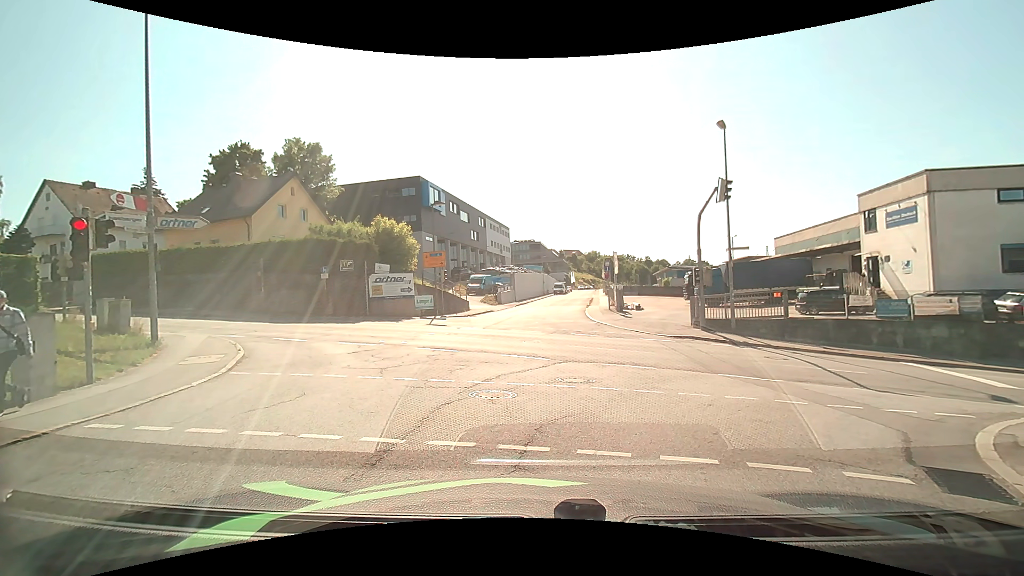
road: residential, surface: asphalt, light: Day
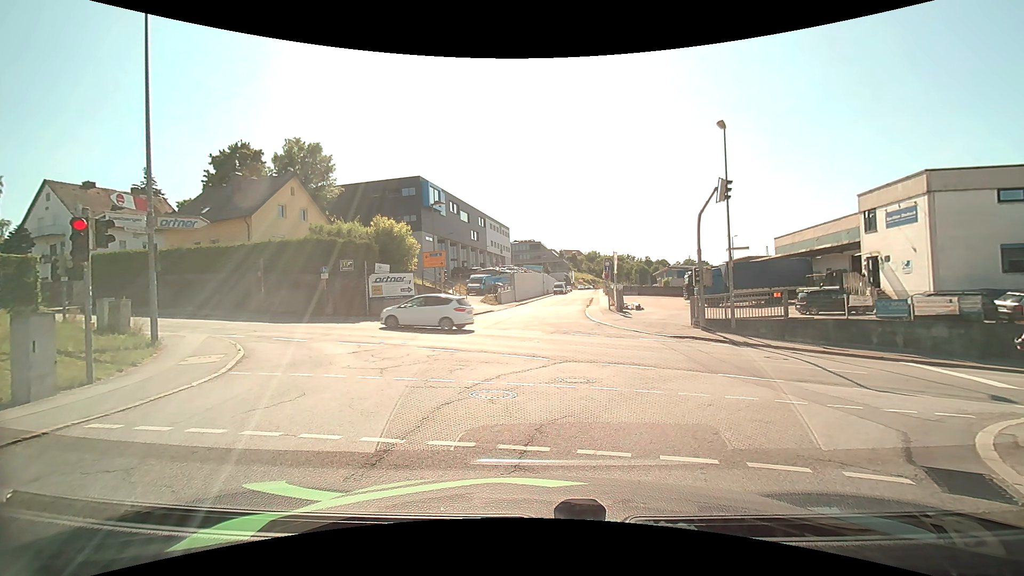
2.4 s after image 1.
(0.0, 0.0) m; 0°
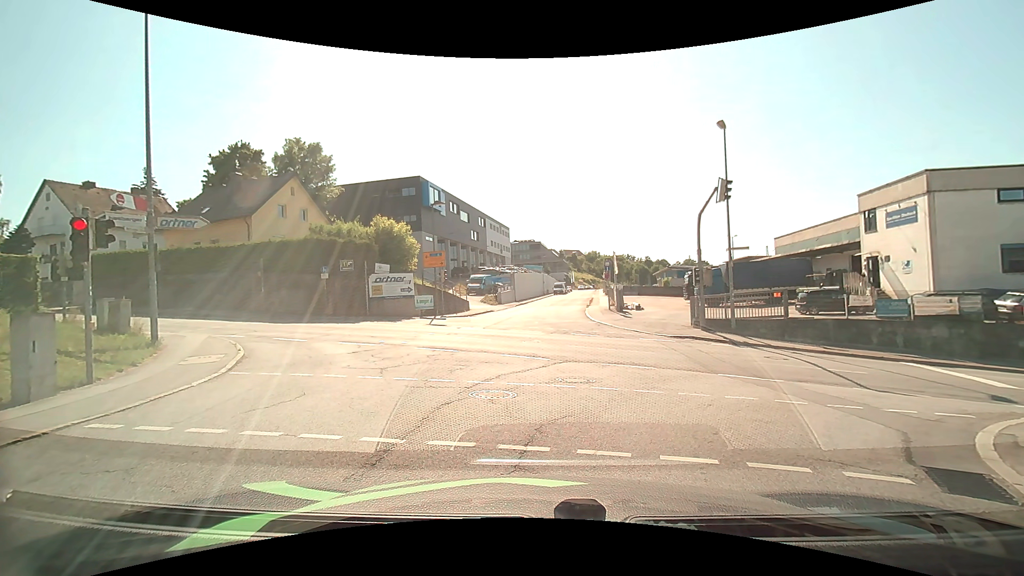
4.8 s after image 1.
(0.0, 0.0) m; 0°
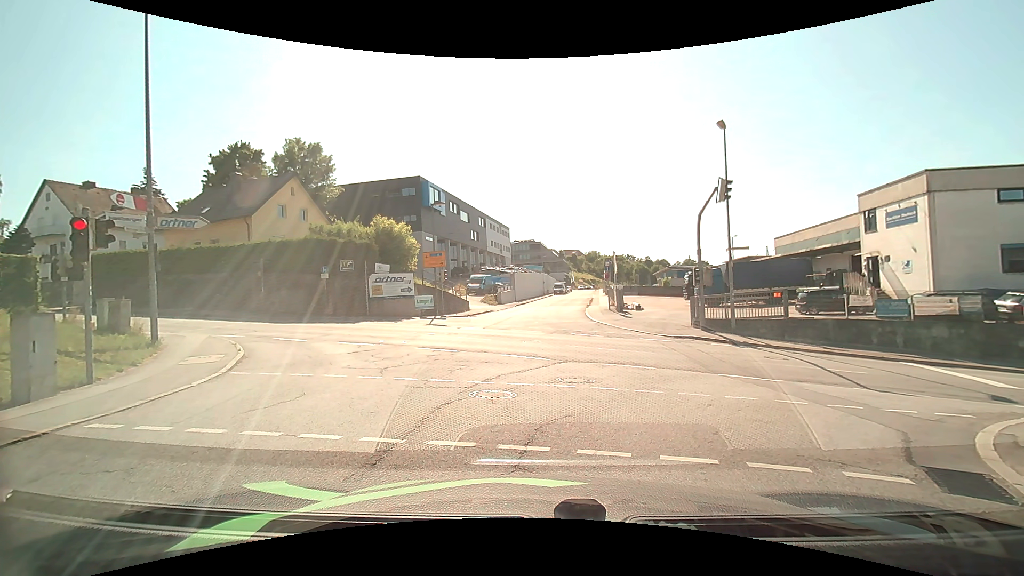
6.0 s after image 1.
(0.0, 0.0) m; 0°
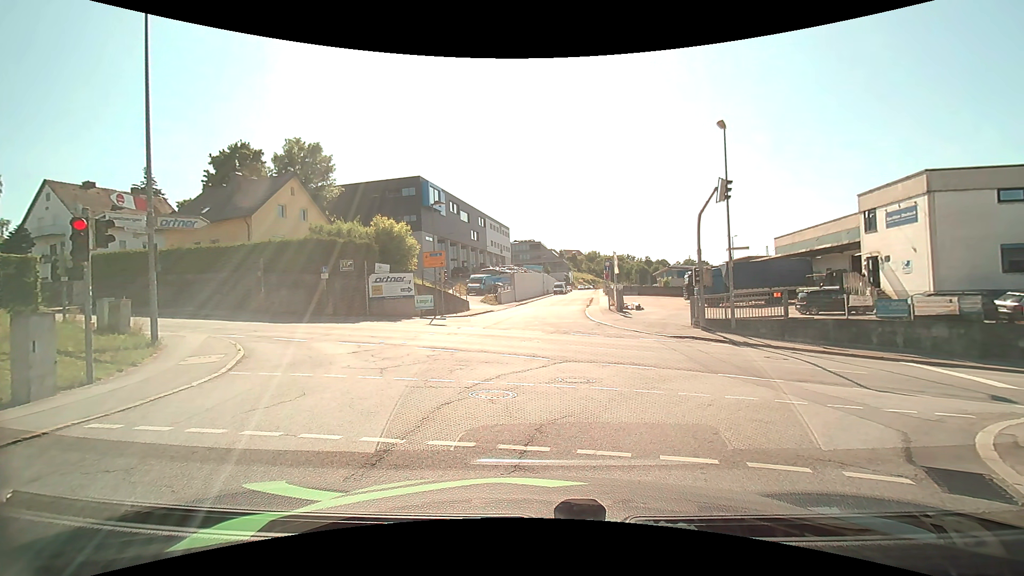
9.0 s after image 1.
(0.0, 0.0) m; 0°
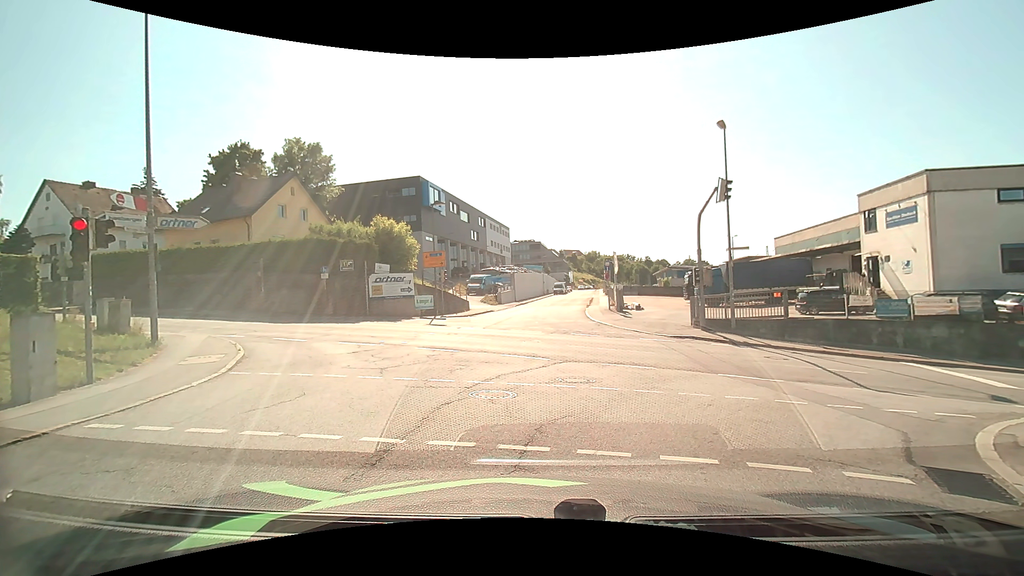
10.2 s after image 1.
(0.0, 0.0) m; 0°
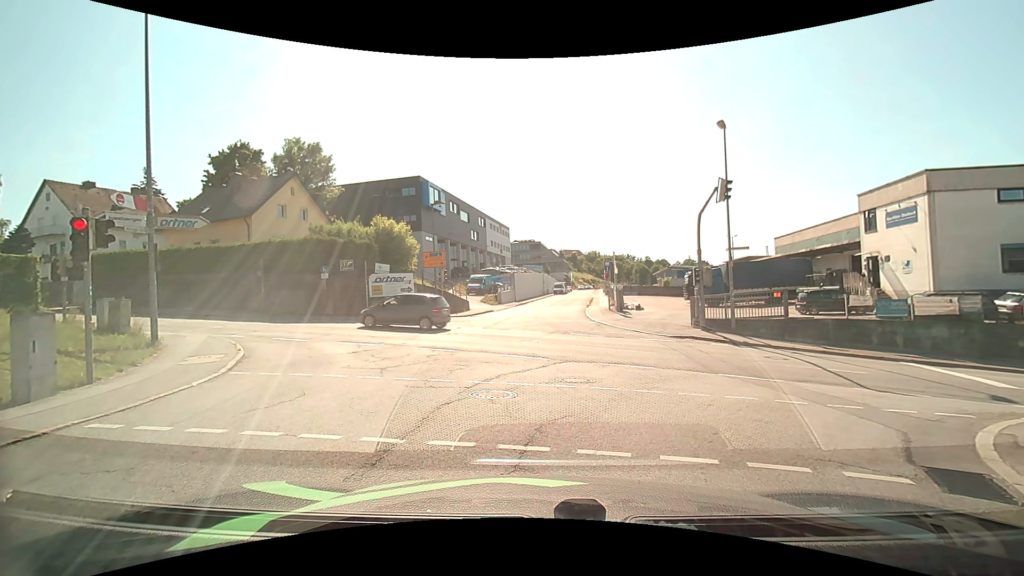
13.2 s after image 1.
(0.0, 0.0) m; 0°
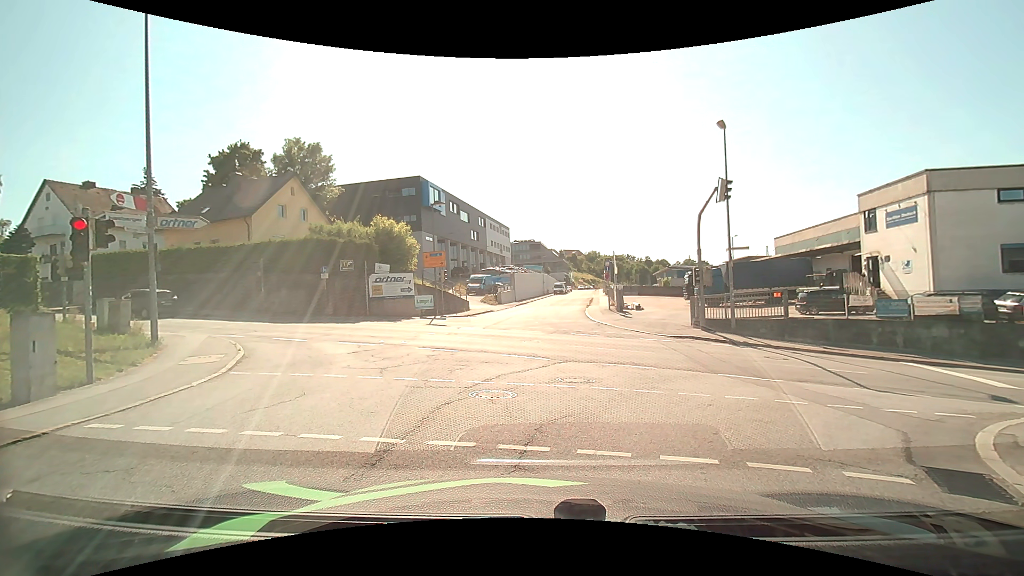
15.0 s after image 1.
(0.0, 0.0) m; 0°
(0, +10) (-3, +19) (-11, +26) (-20, +29) (-30, +32) (-39, +34) (-49, +37) (-59, +40) (-68, +43) (-78, +46) m
